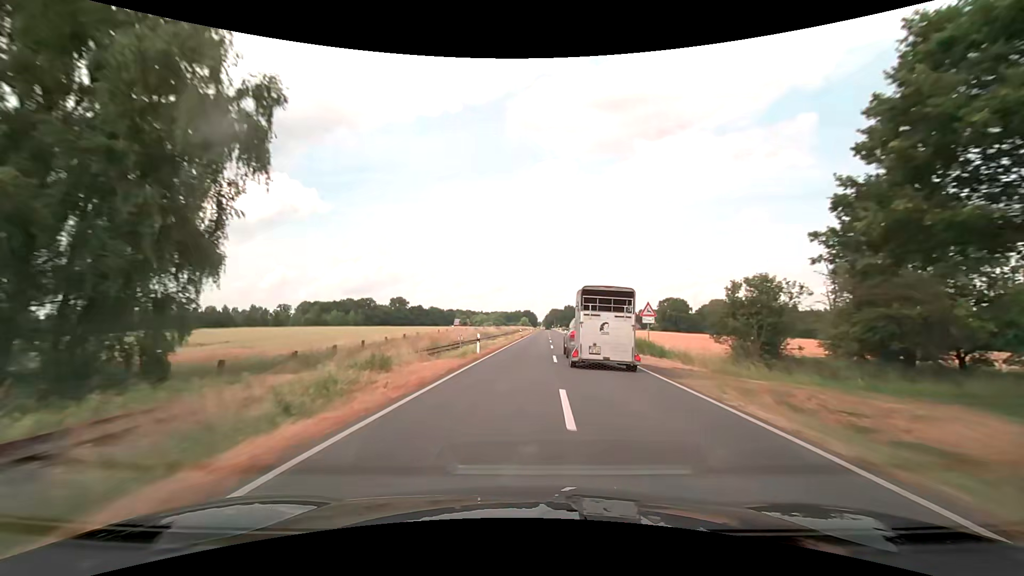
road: secondary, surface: asphalt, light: Day
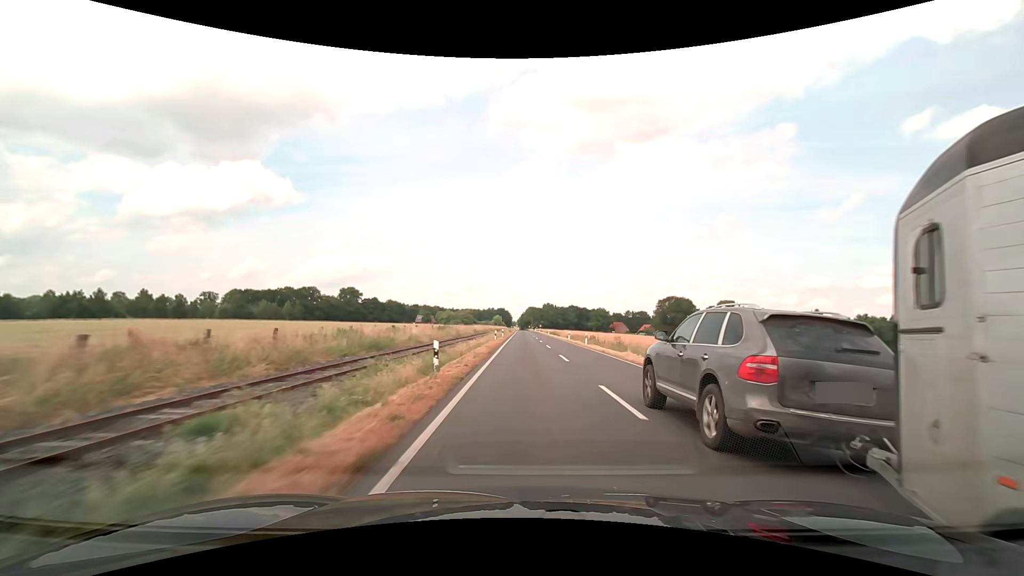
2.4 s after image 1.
(+1.2, +58.9) m; +3°
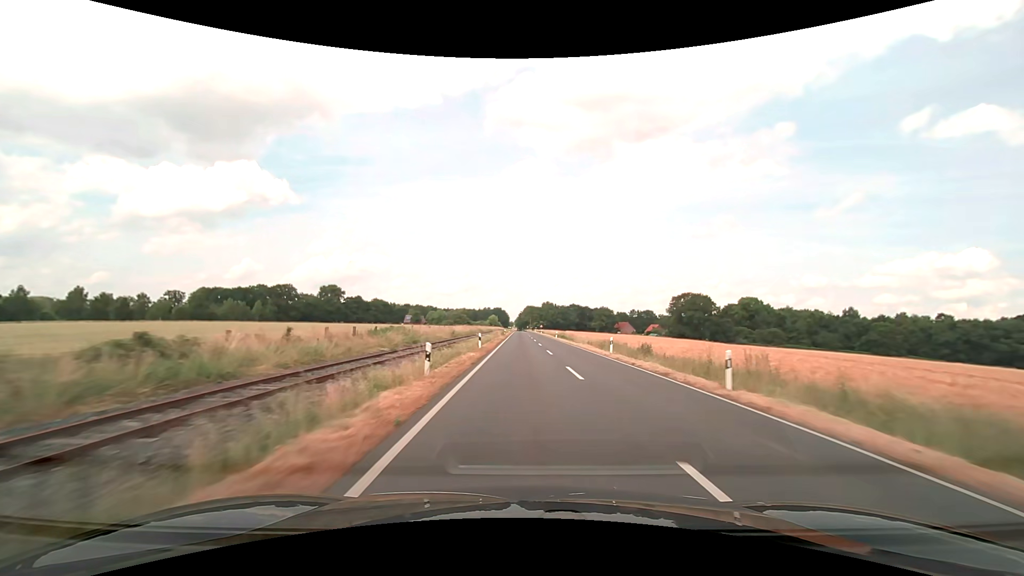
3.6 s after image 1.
(+0.1, +30.3) m; 0°
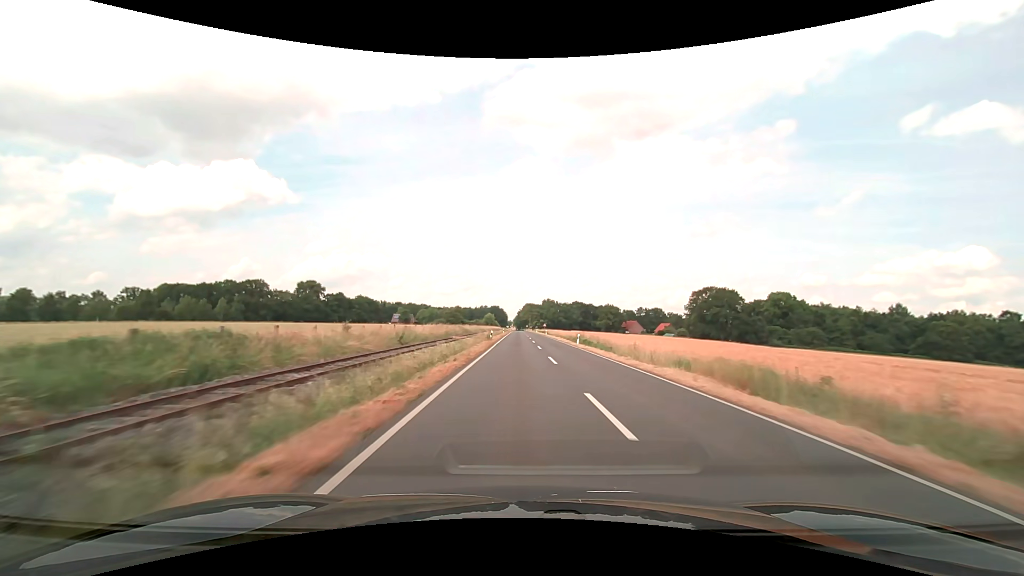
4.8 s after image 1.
(0.0, +31.0) m; 0°
(0, +10) (0, +20) (0, +30) (0, +40) (0, +50) (0, +60) (+1, +70) (+1, +80) (+1, +90) (+1, +100) m
